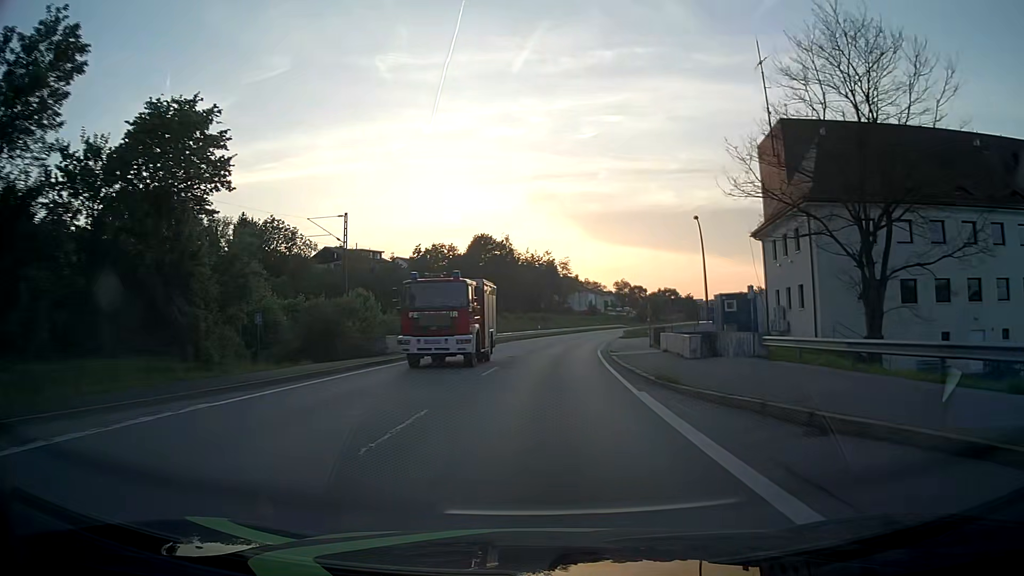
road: primary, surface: asphalt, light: Day
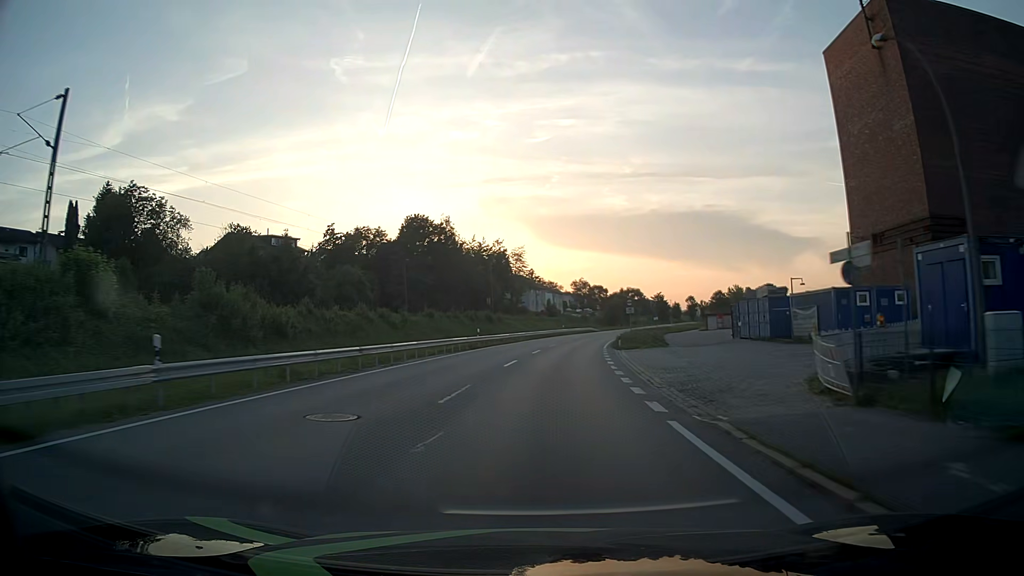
(+1.1, +30.8) m; +4°
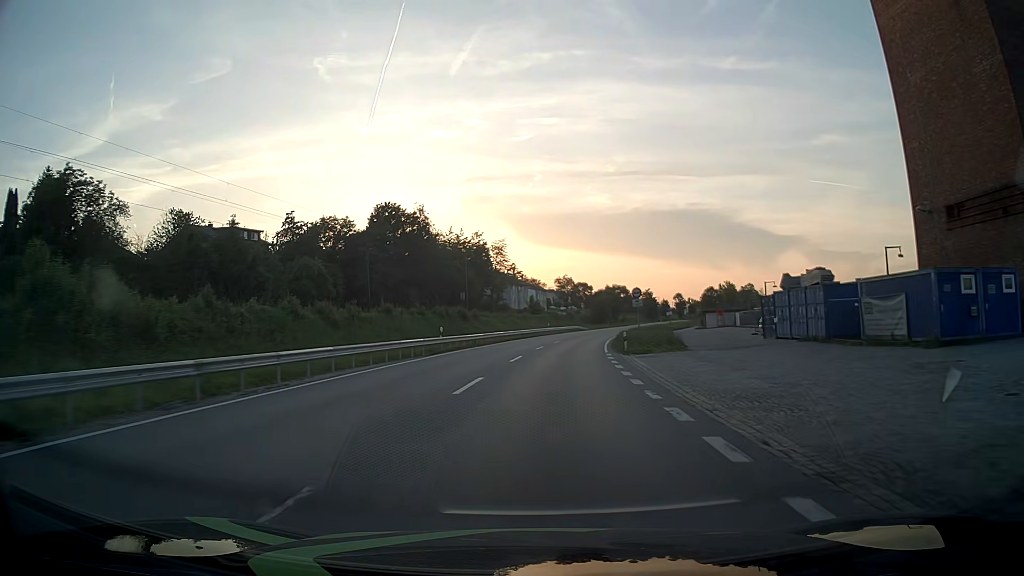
(+0.2, +10.9) m; +2°
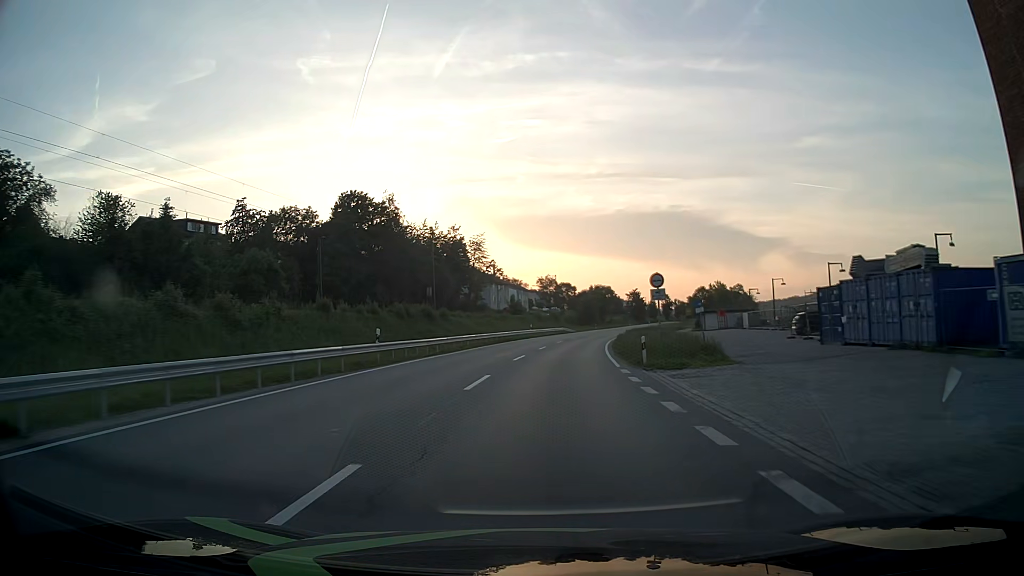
(+0.1, +11.2) m; +2°
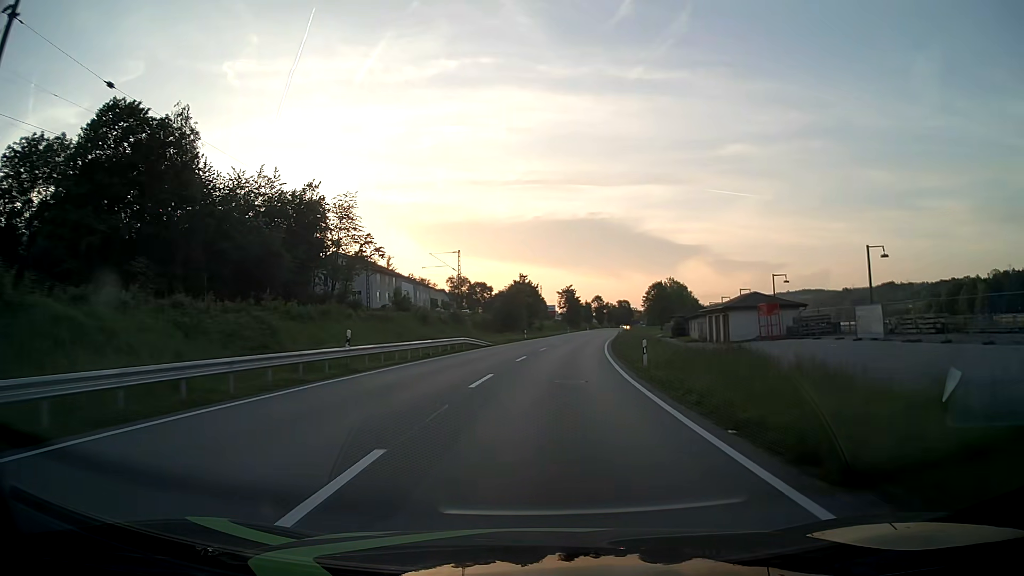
(+2.8, +47.1) m; +7°
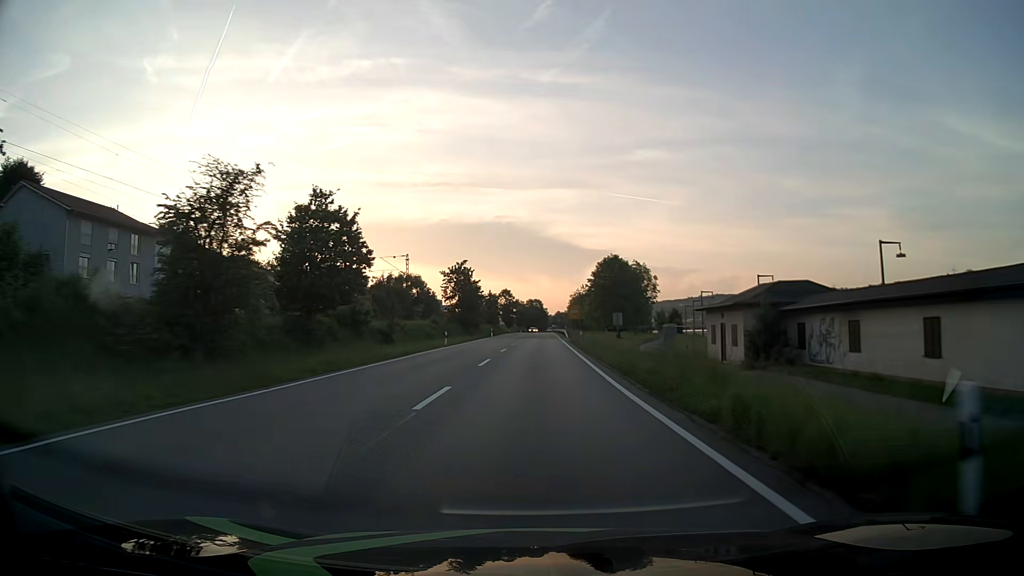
(+5.4, +64.1) m; +8°
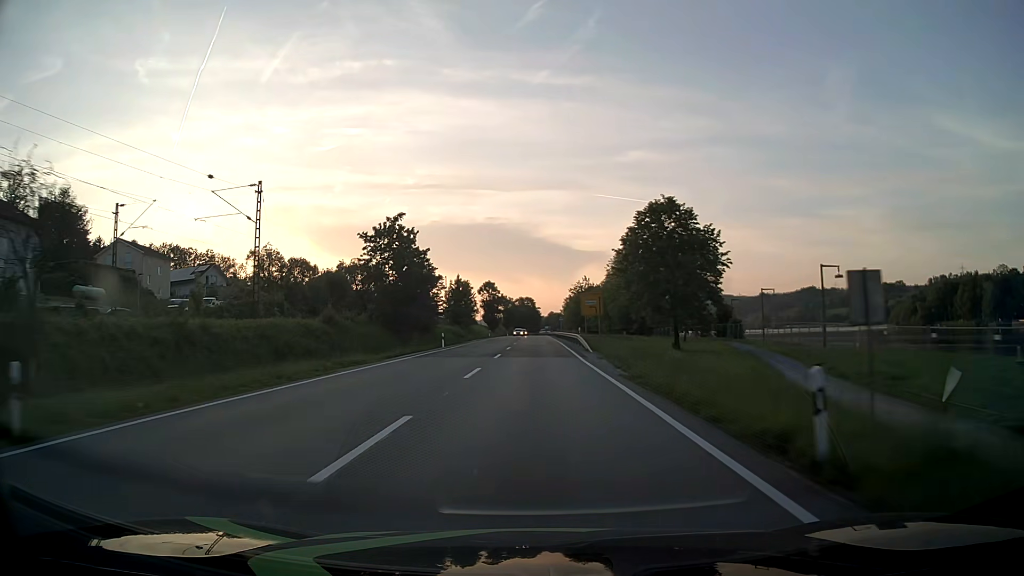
(+0.4, +41.6) m; +1°
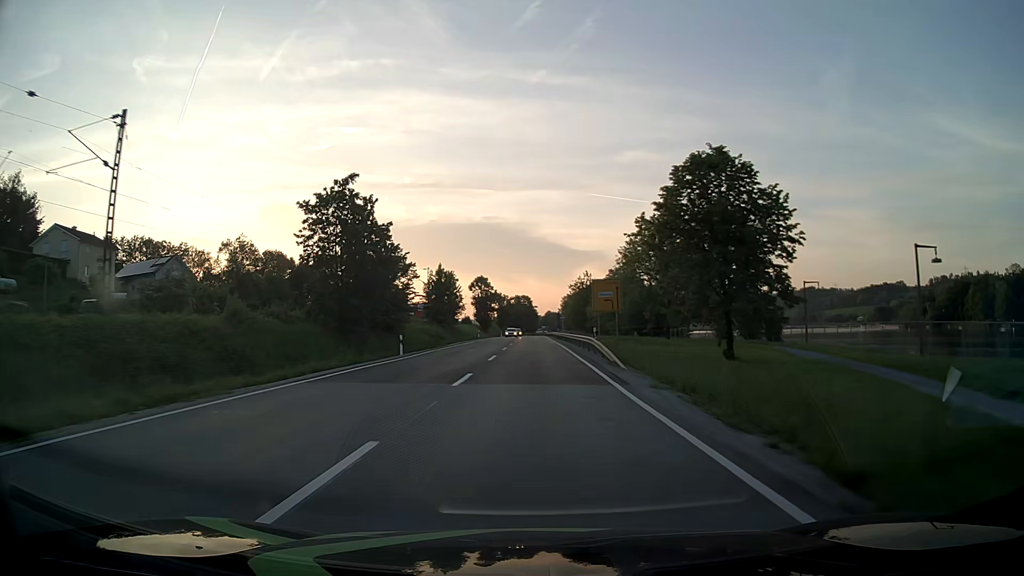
(0.0, +14.4) m; 0°
(0, +10) (0, +20) (0, +30) (0, +40) (0, +50) (0, +60) (0, +70) (0, +80) (0, +90) (0, +100) m
